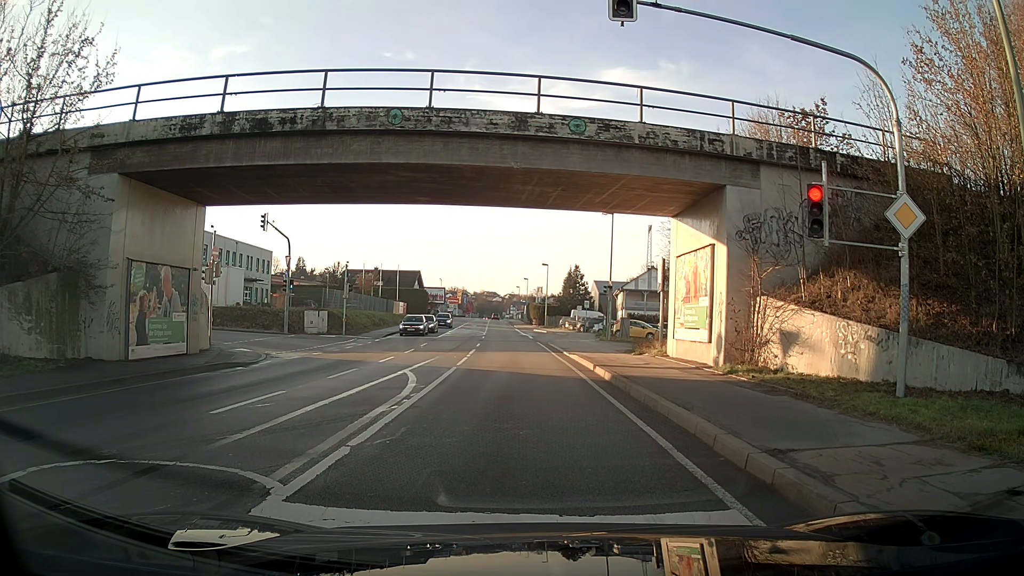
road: primary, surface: asphalt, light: Day
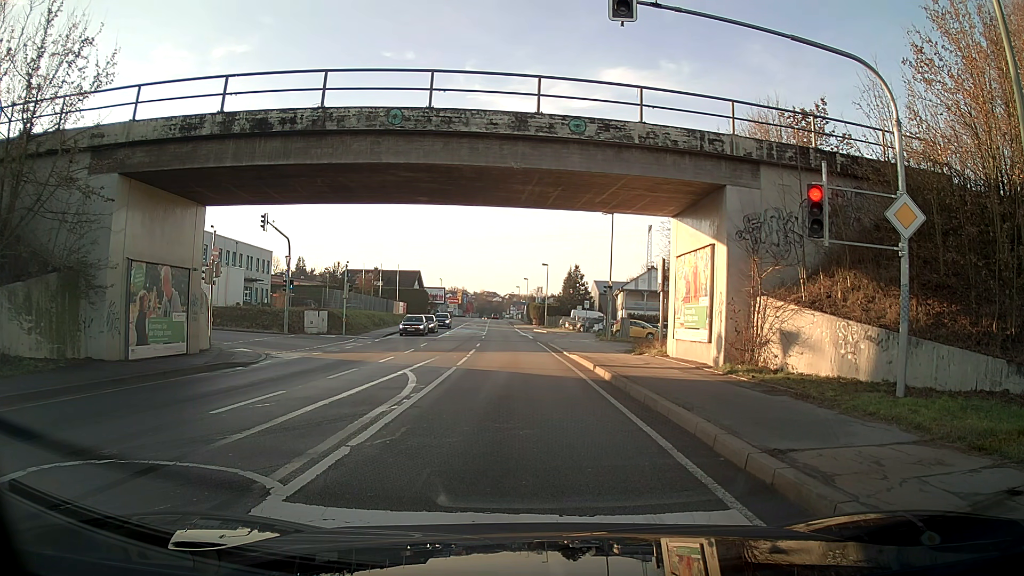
(0.0, 0.0) m; 0°
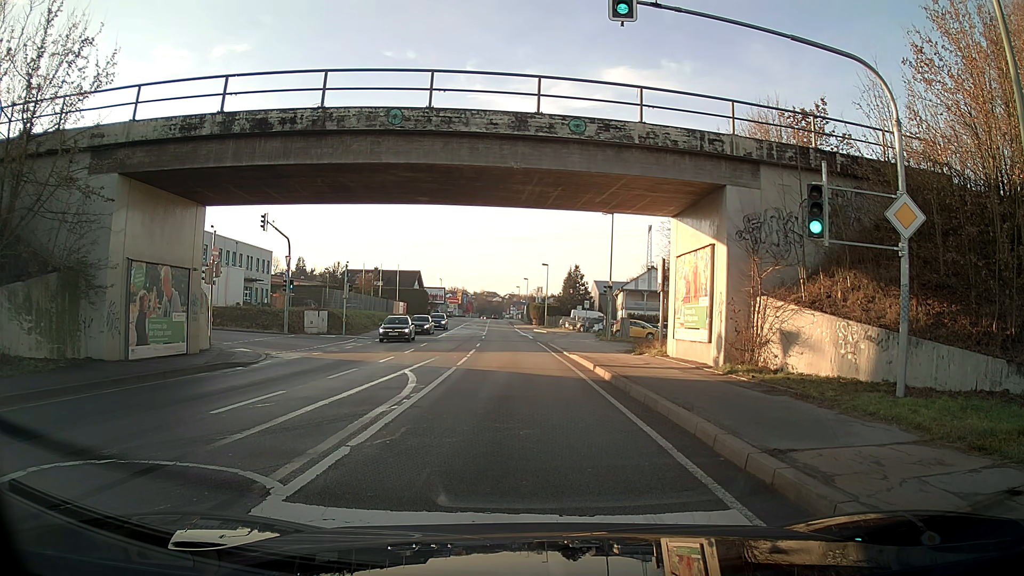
(0.0, 0.0) m; 0°
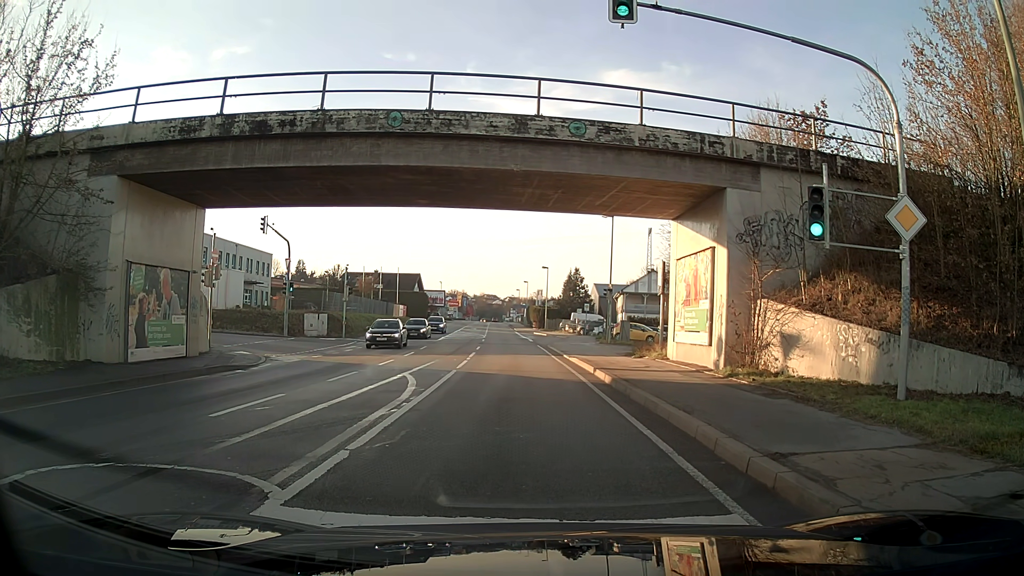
(0.0, 0.0) m; 0°
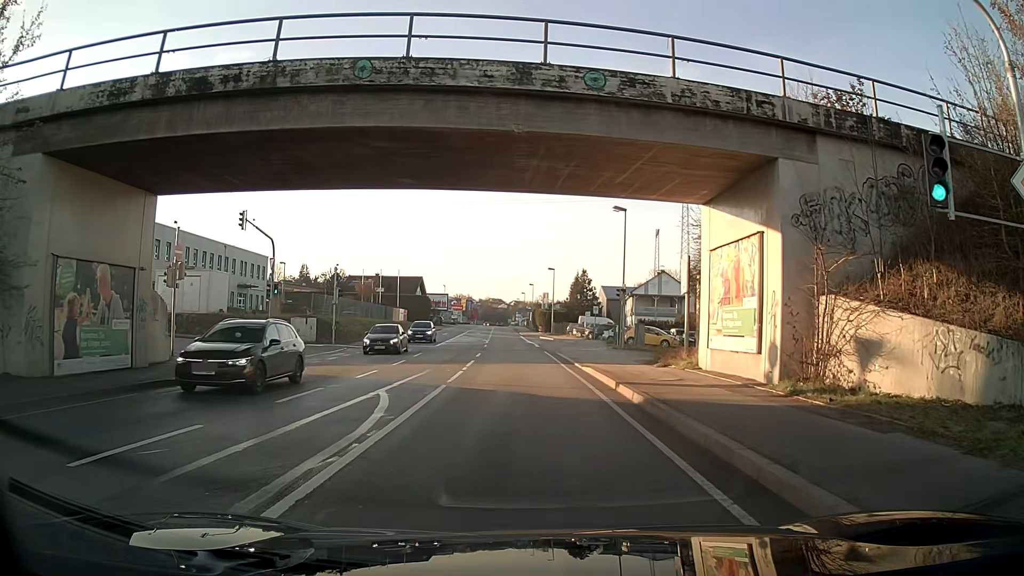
(0.0, +3.8) m; -1°
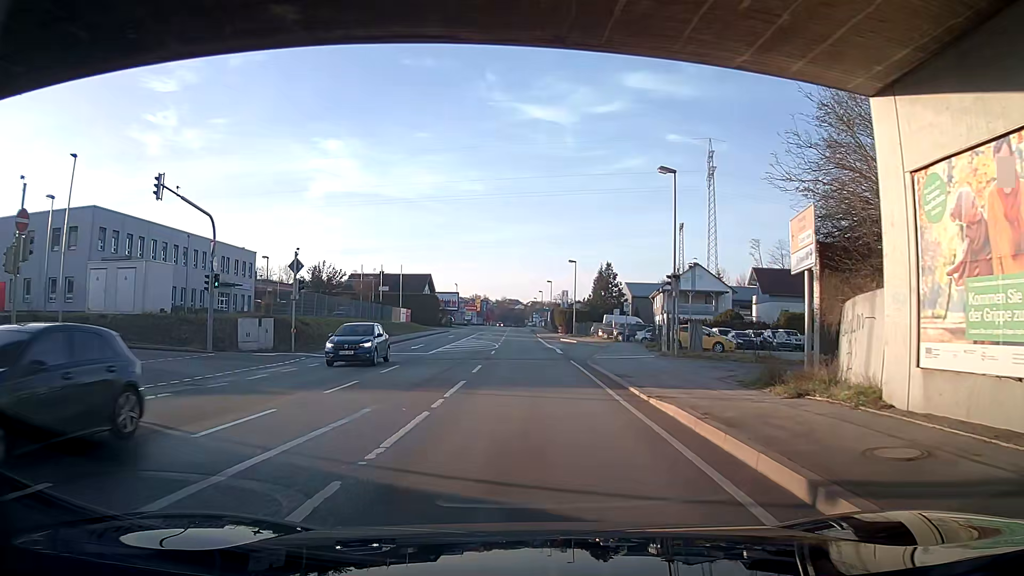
(-0.2, +10.0) m; -2°
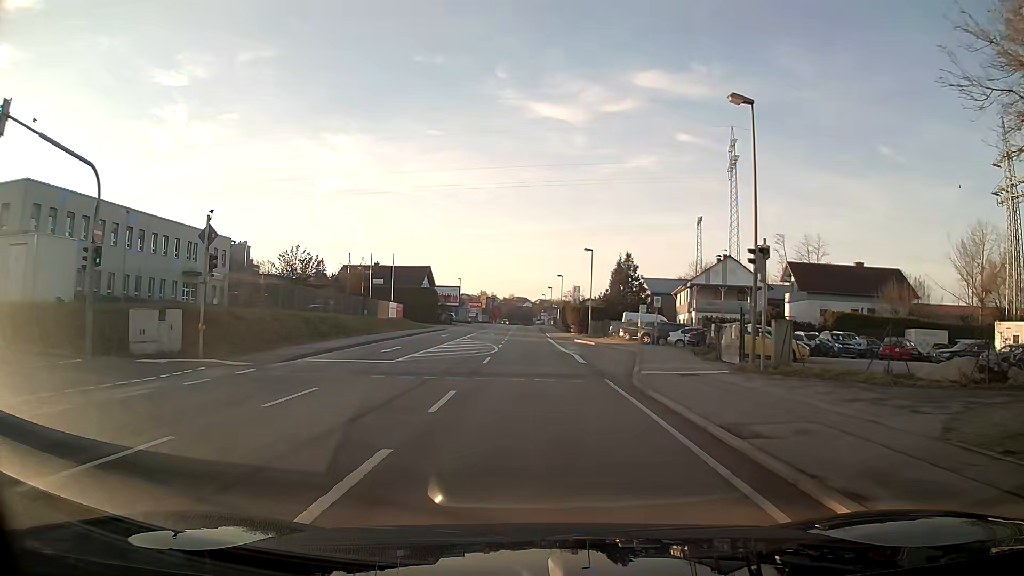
(-0.1, +9.9) m; 0°
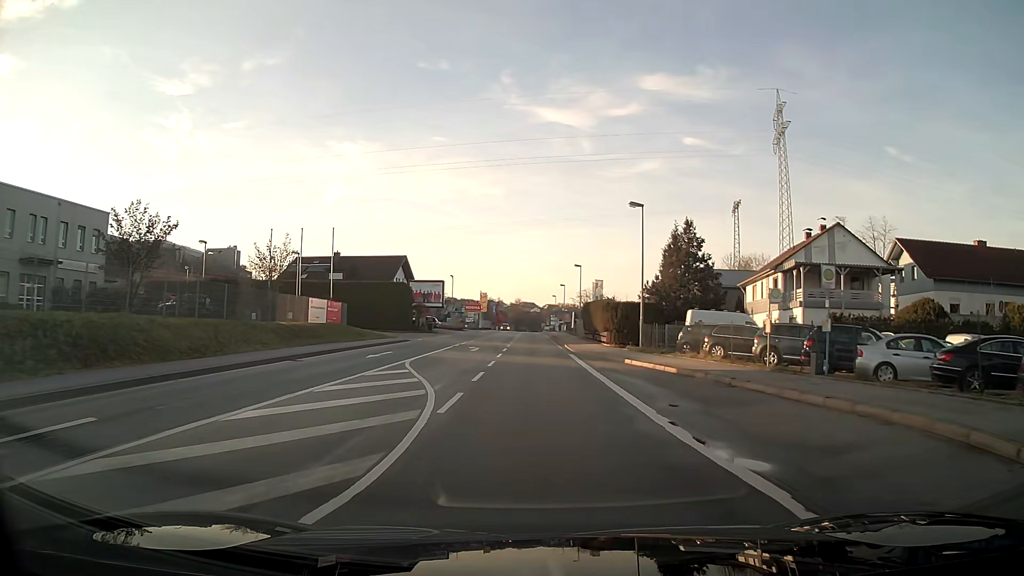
(0.0, +25.1) m; 0°
